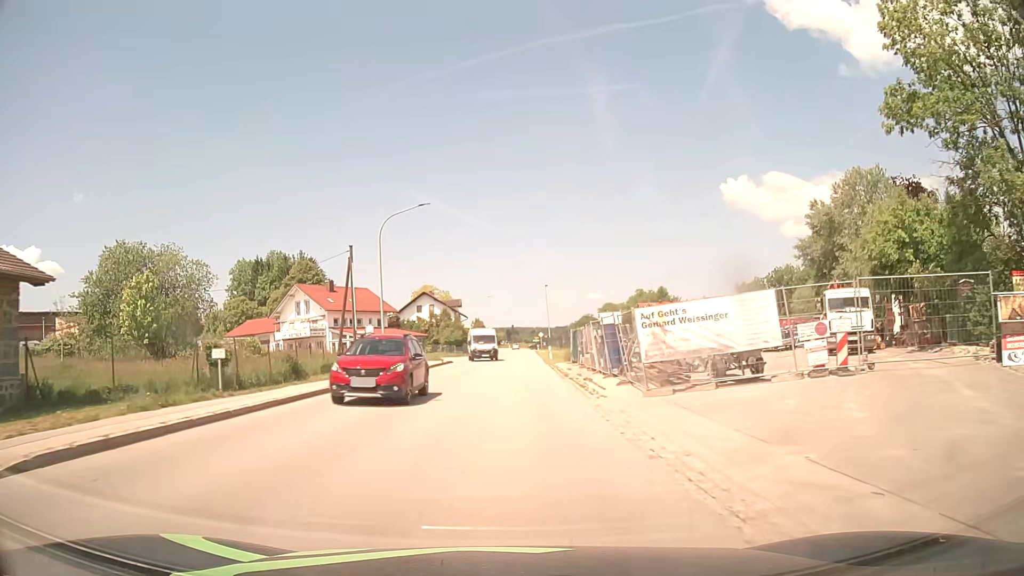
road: secondary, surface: asphalt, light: Day
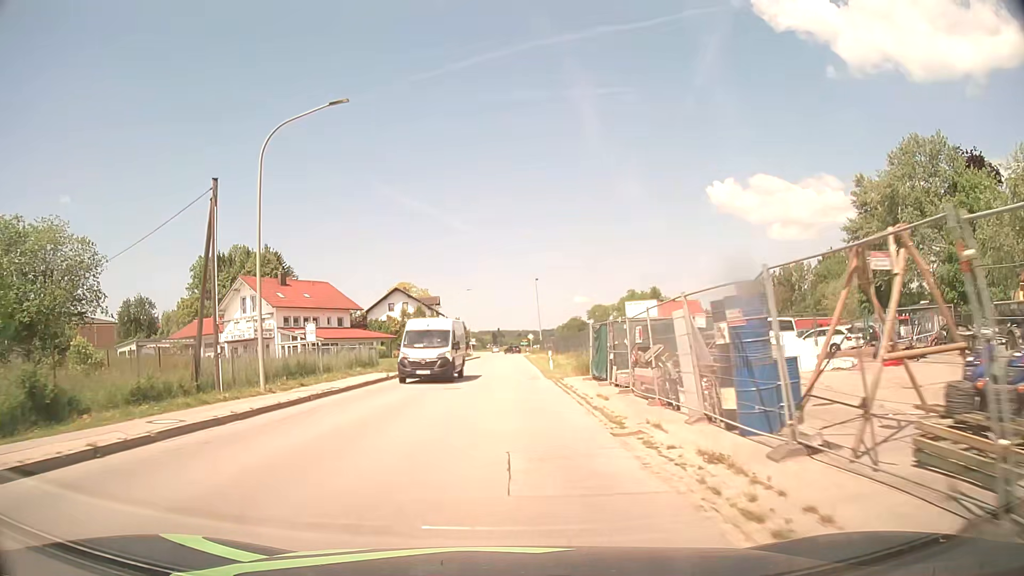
(+0.3, +15.4) m; +1°
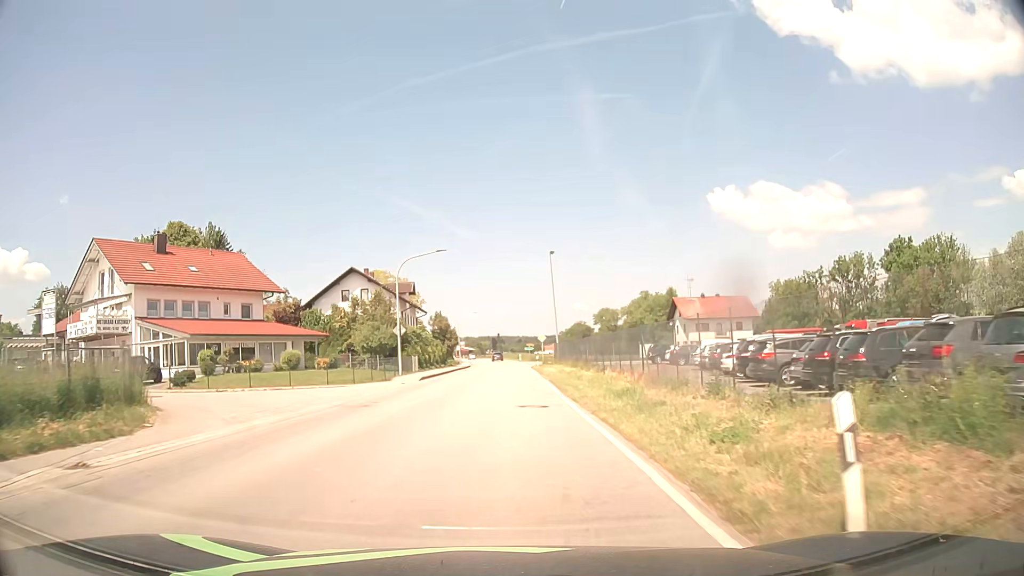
(+0.1, +30.8) m; 0°
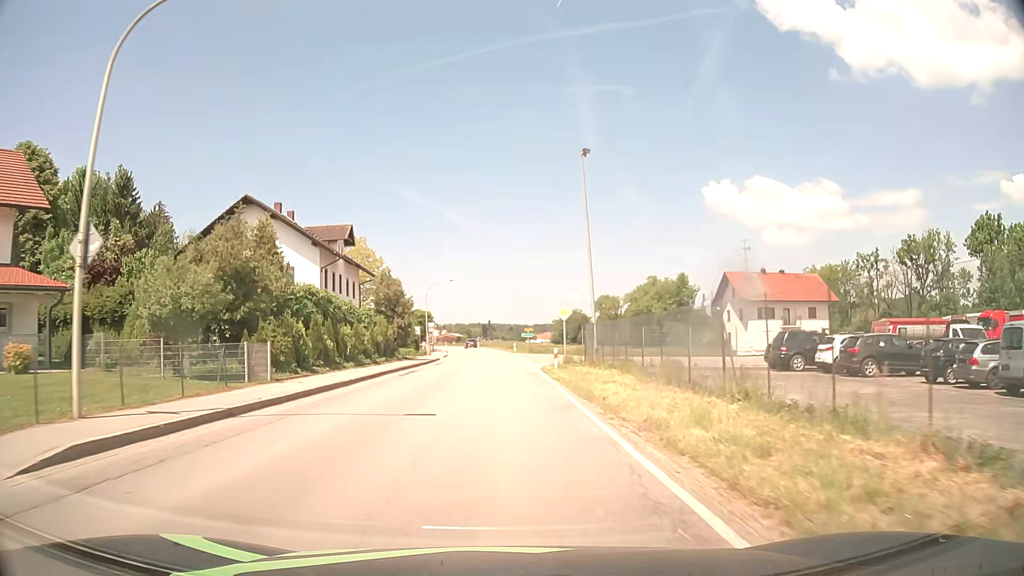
(0.0, +30.5) m; 0°
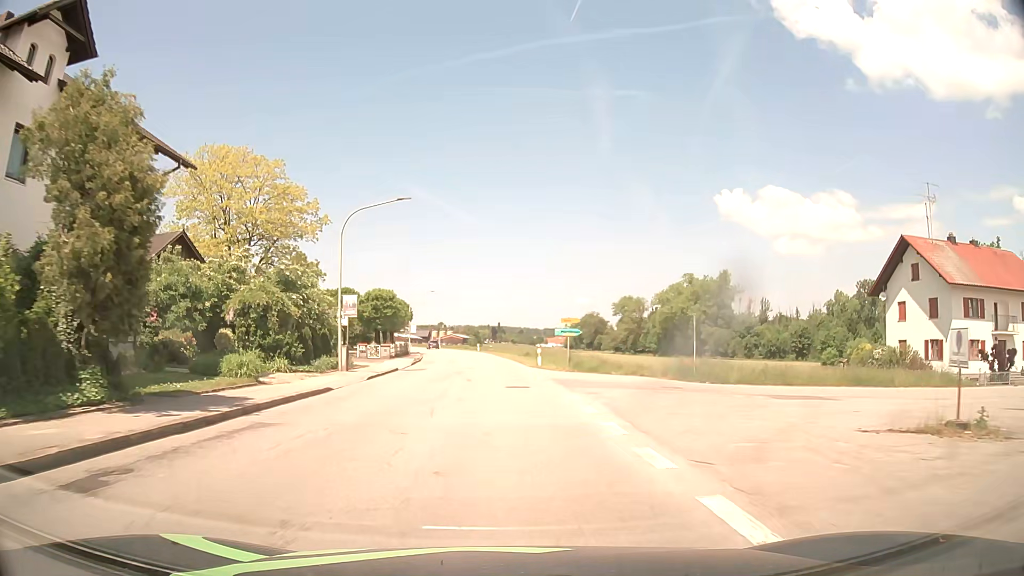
(-0.2, +37.9) m; -1°
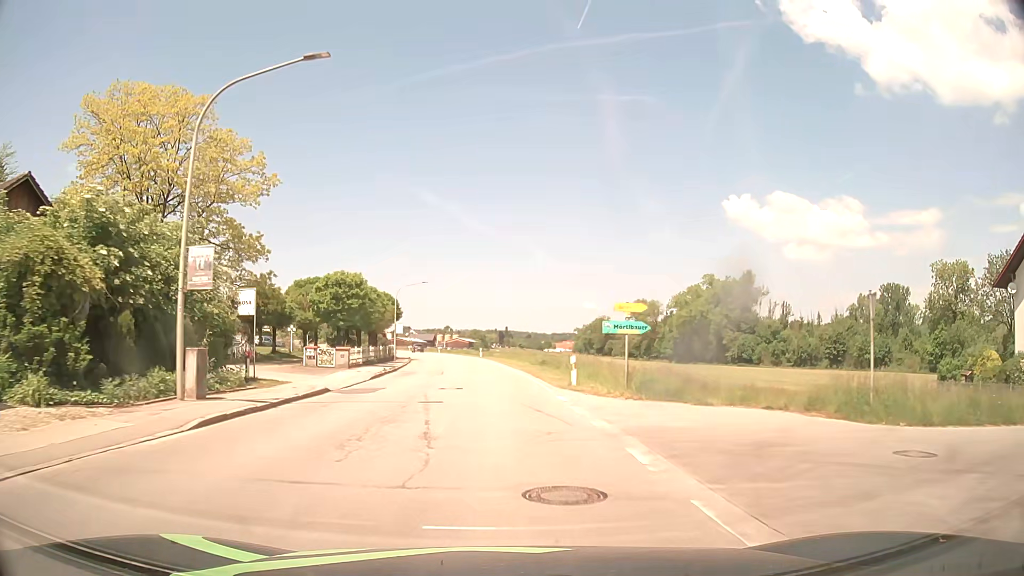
(0.0, +15.0) m; -1°
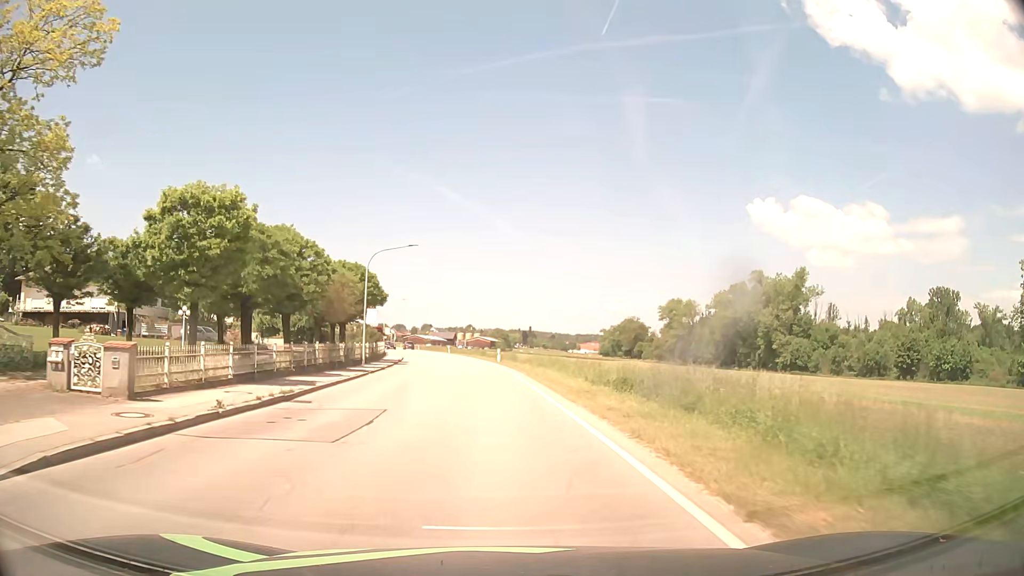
(-0.3, +22.5) m; -2°
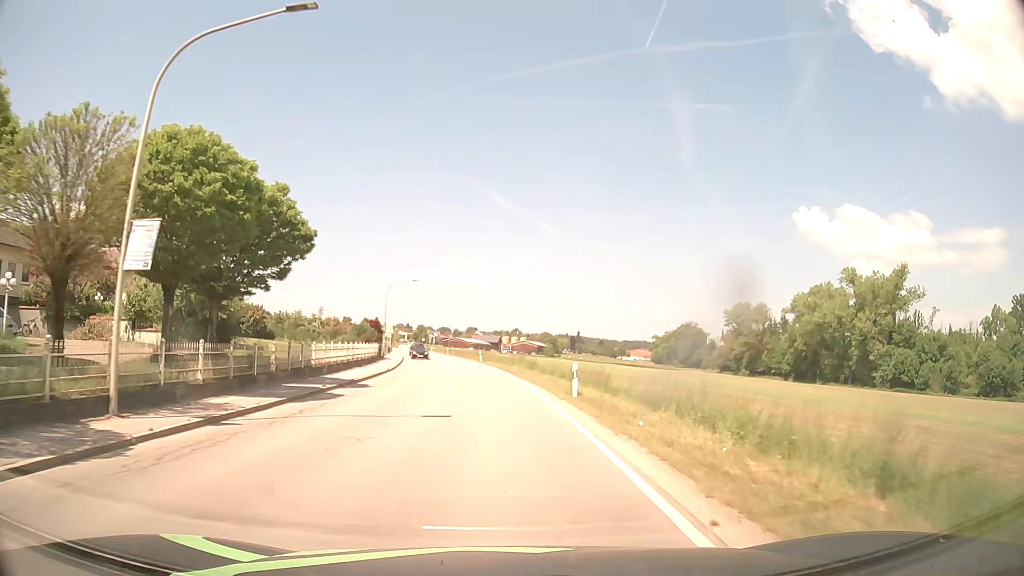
(-1.0, +30.2) m; -4°
(0, +10) (0, +20) (-1, +30) (-2, +40) (-3, +50) (-4, +60) (-5, +70) (-7, +80) (-8, +90) (-10, +99) m
